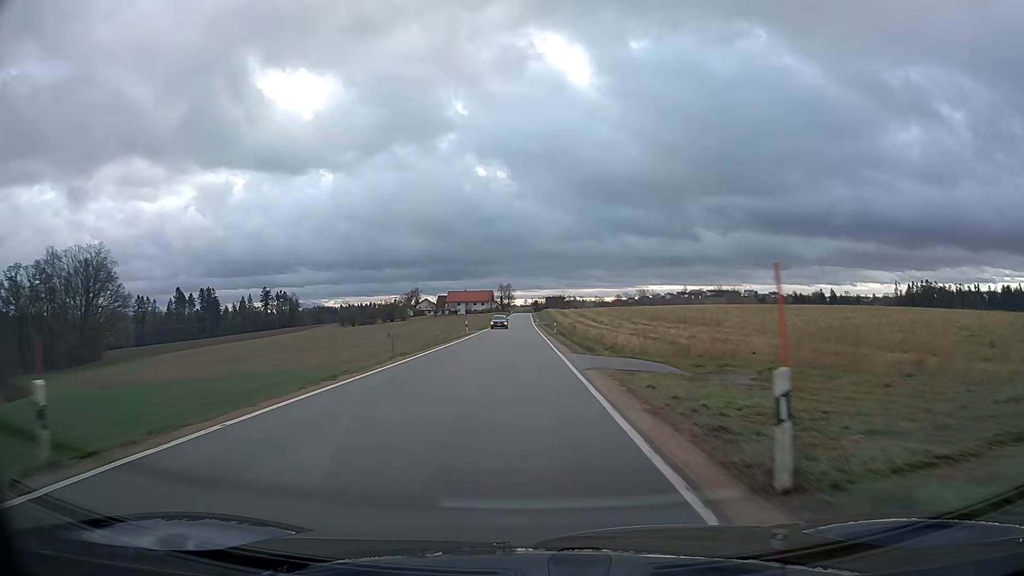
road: tertiary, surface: asphalt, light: Day
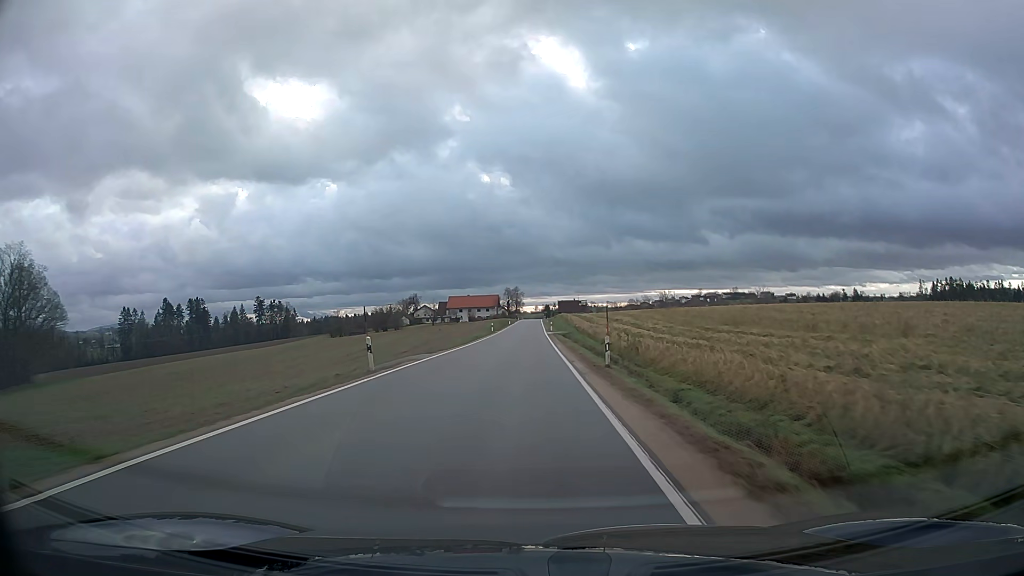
(-0.3, +33.1) m; -1°
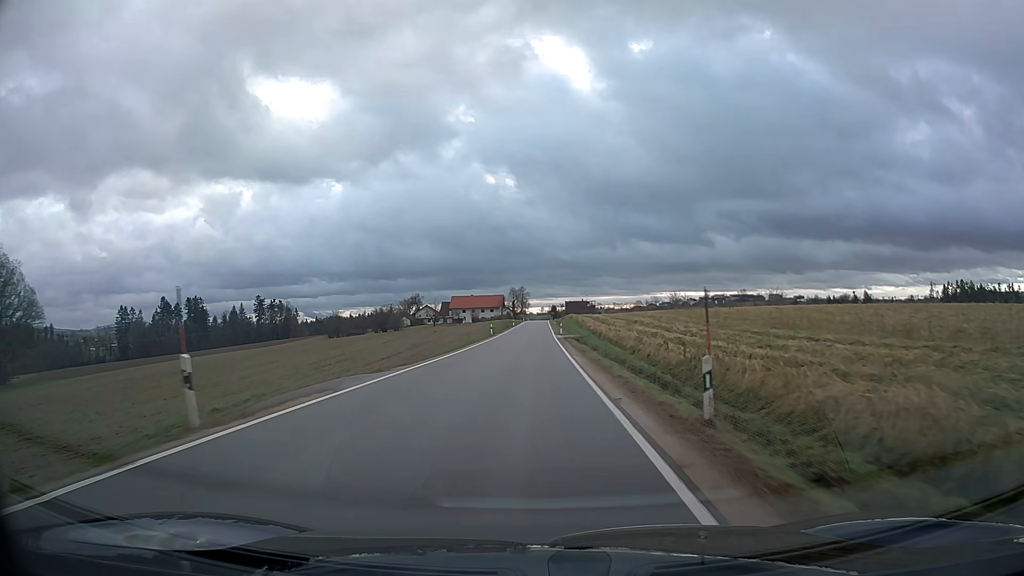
(0.0, +11.1) m; 0°
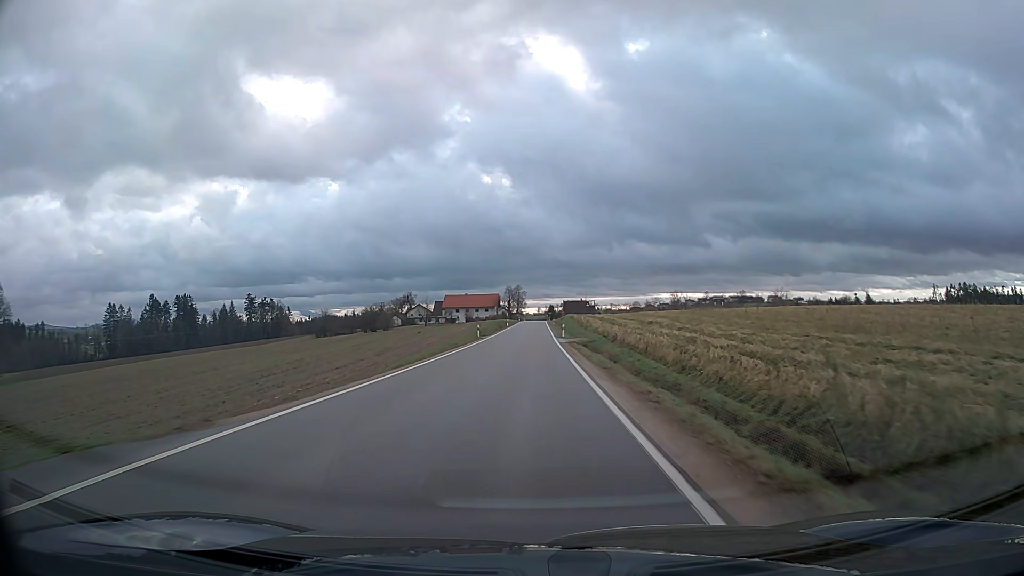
(0.0, +11.2) m; 0°
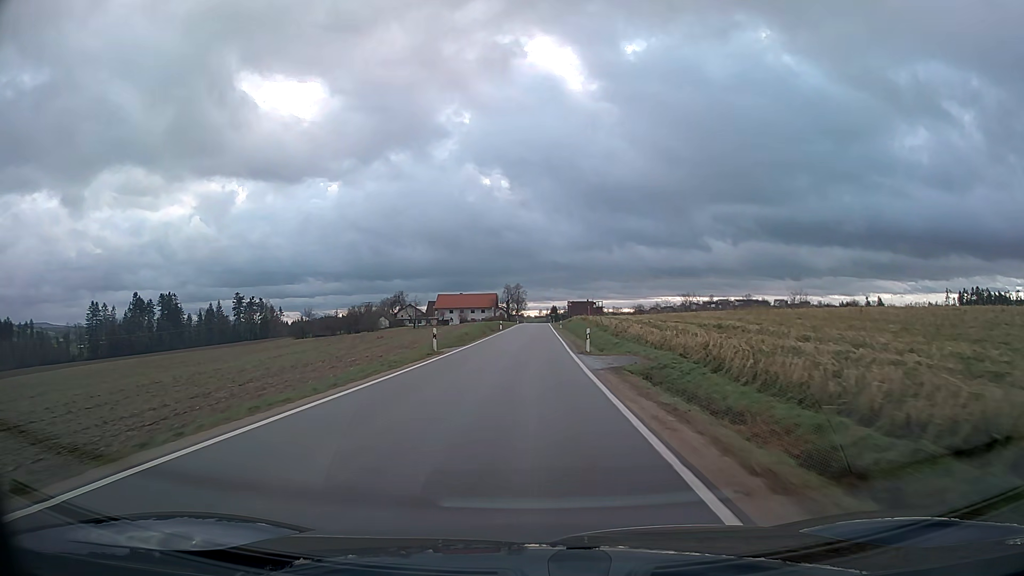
(0.0, +22.9) m; 0°
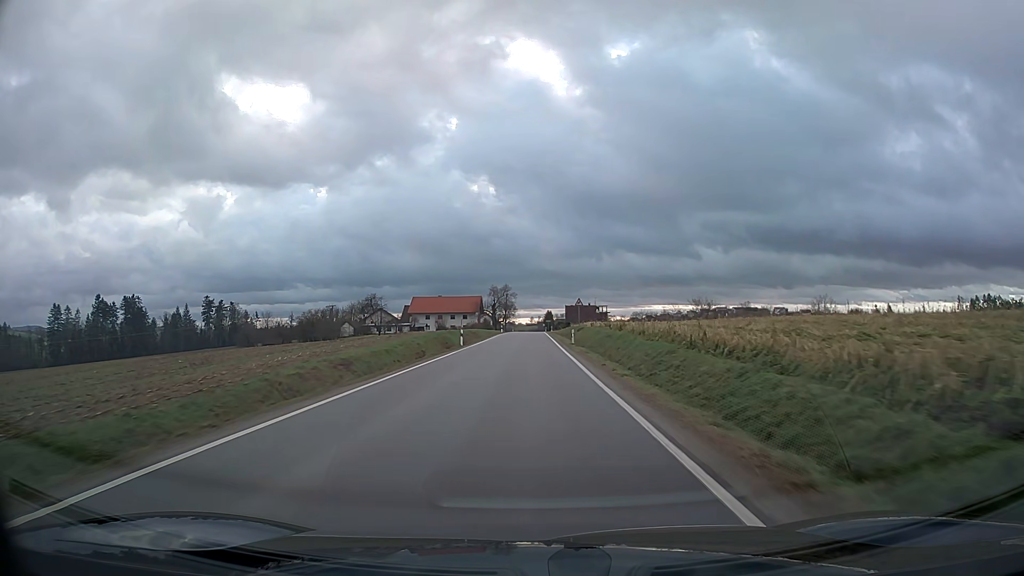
(+0.2, +35.2) m; +1°
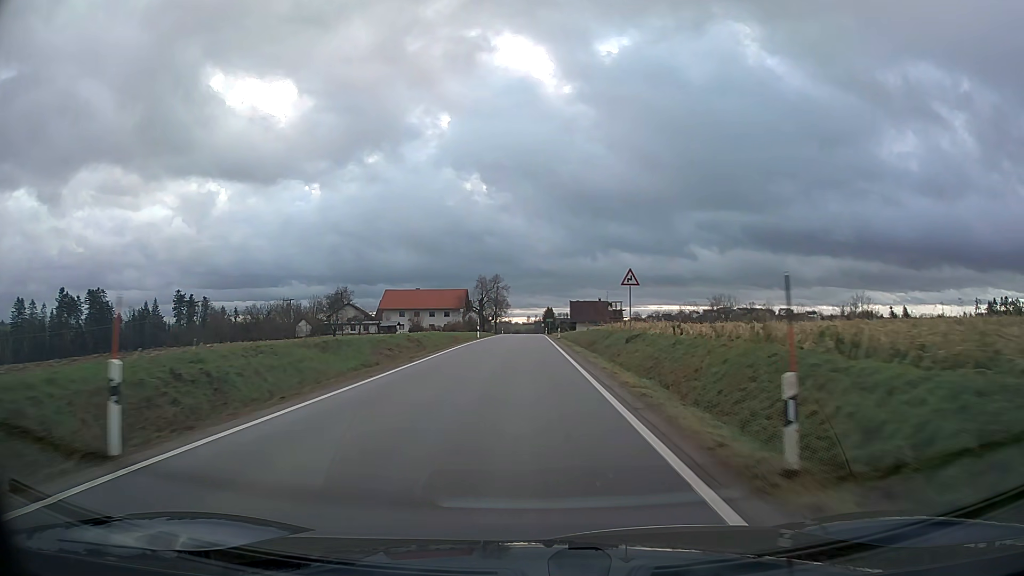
(+0.1, +34.9) m; 0°
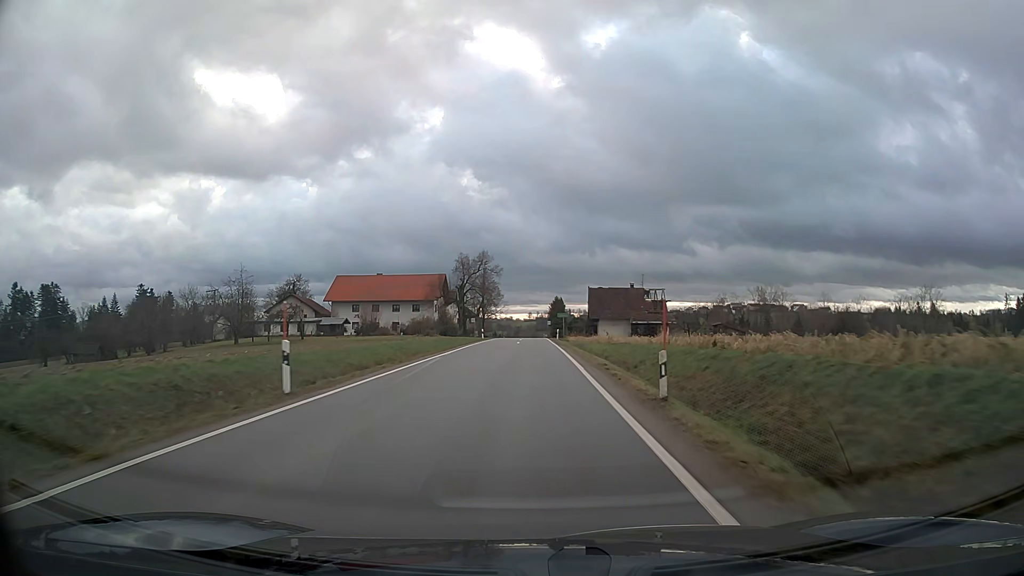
(0.0, +44.6) m; 0°
(0, +10) (0, +20) (0, +30) (0, +40) (0, +50) (0, +60) (0, +70) (0, +80) (0, +90) (0, +100) m
